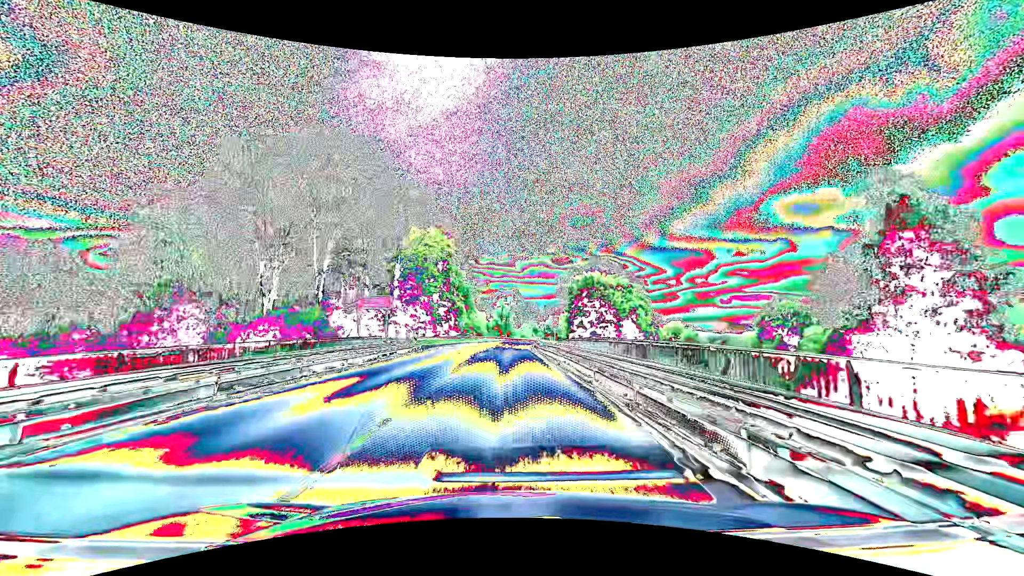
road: primary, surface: asphalt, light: Day
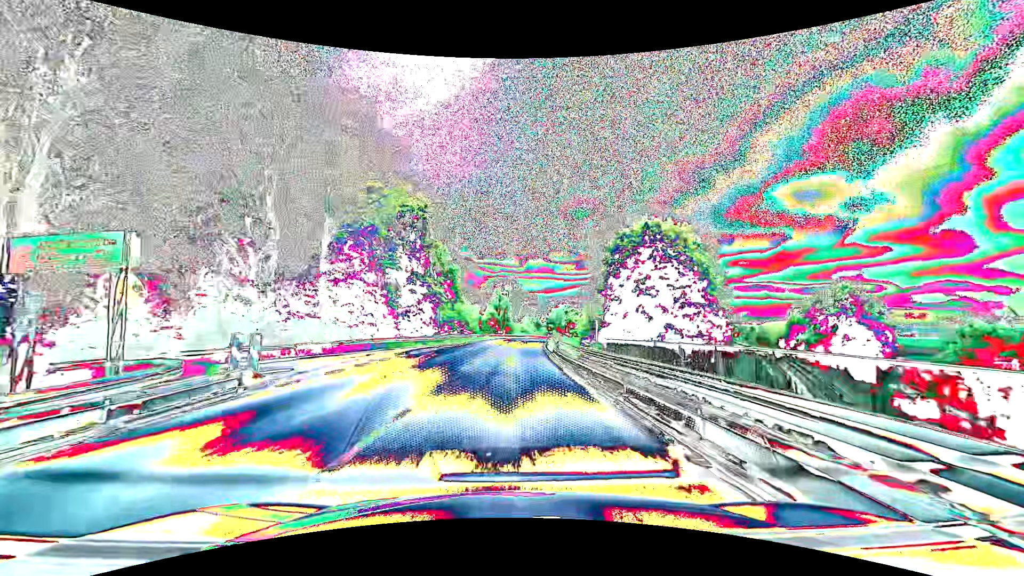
(0.0, +23.1) m; 0°
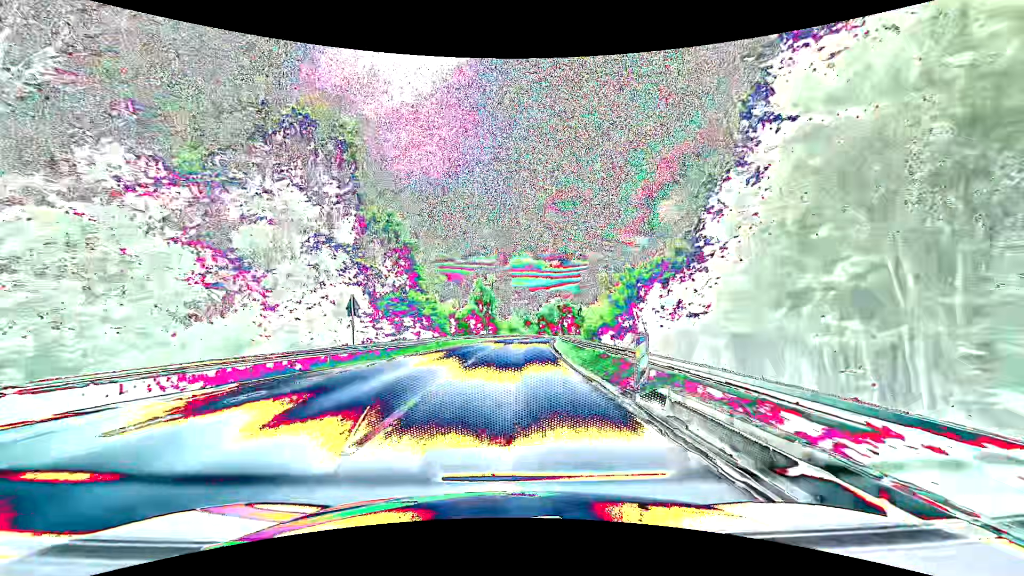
(+0.3, +23.2) m; +1°
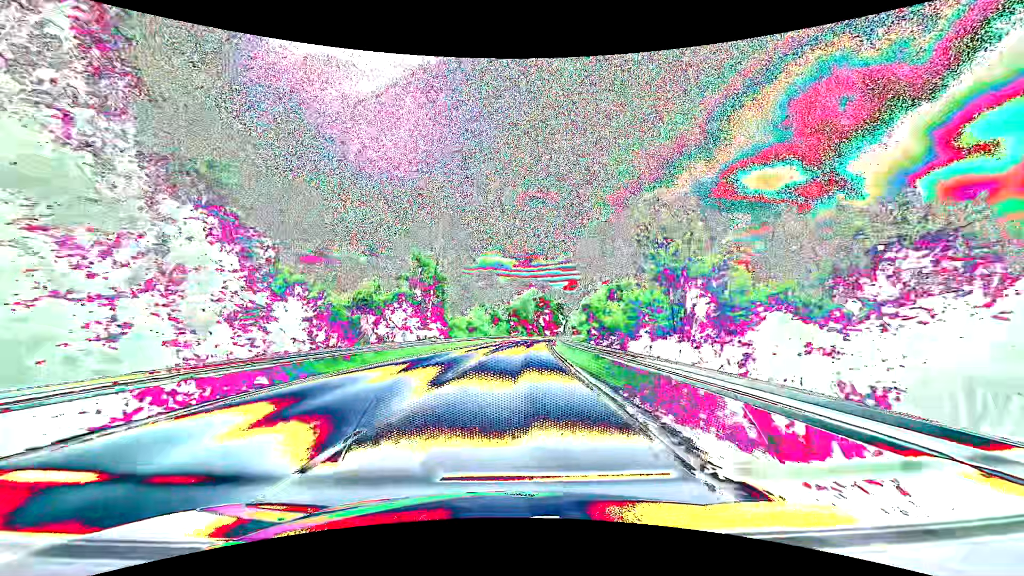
(+1.2, +38.5) m; +4°
